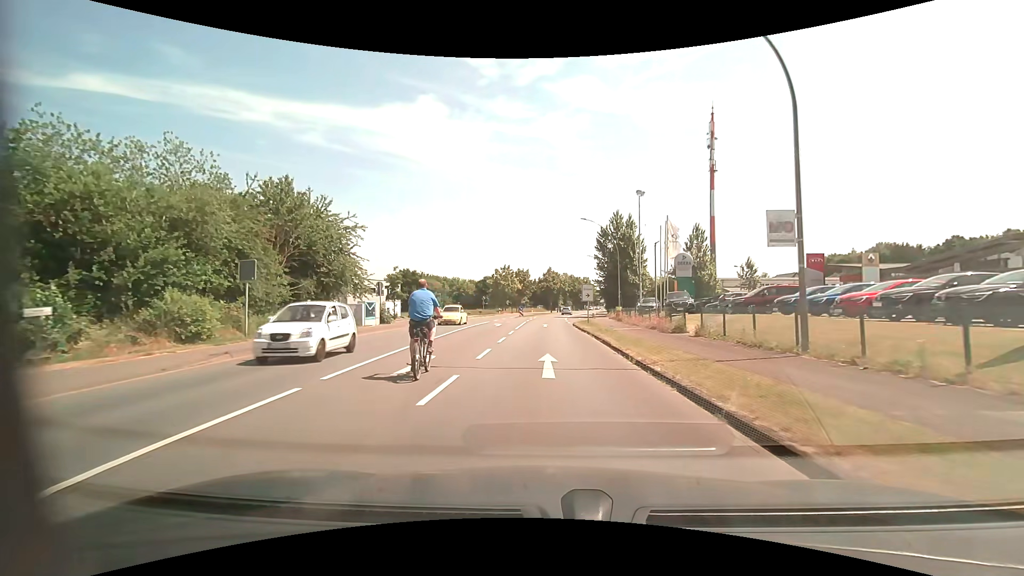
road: primary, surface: asphalt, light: Day
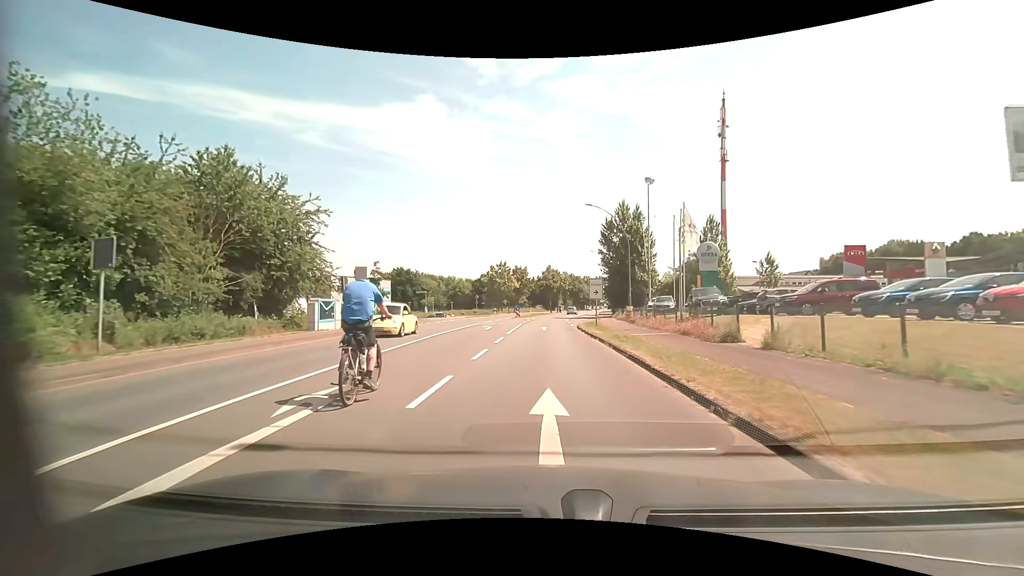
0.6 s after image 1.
(0.0, +6.6) m; 0°
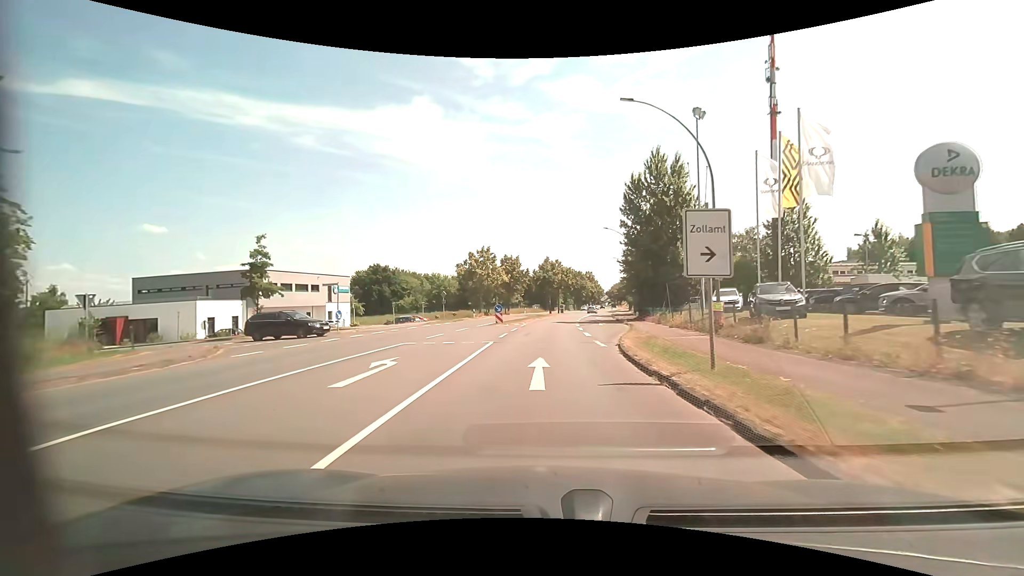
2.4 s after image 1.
(0.0, +21.3) m; 0°
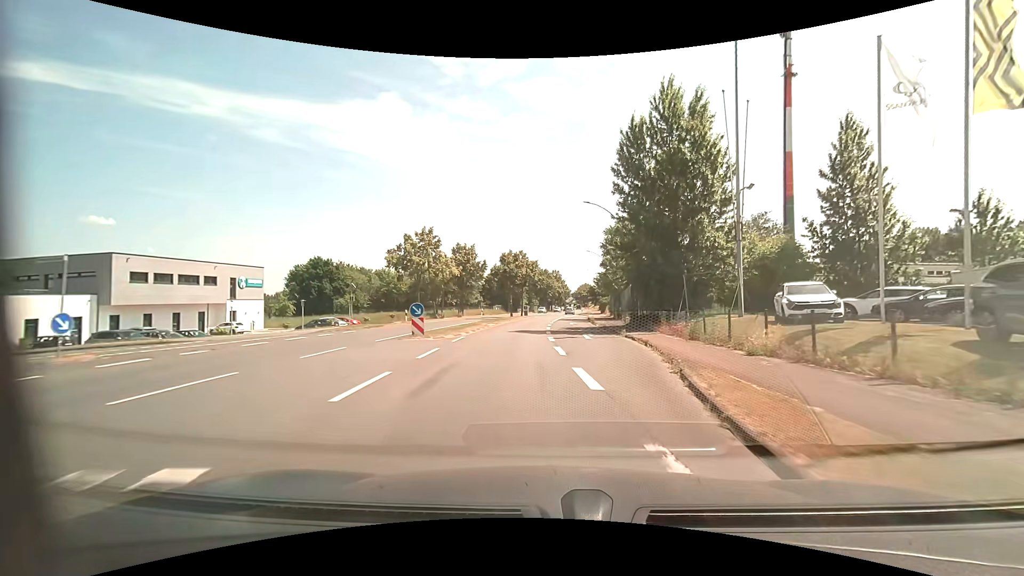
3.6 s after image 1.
(+0.4, +14.9) m; +4°
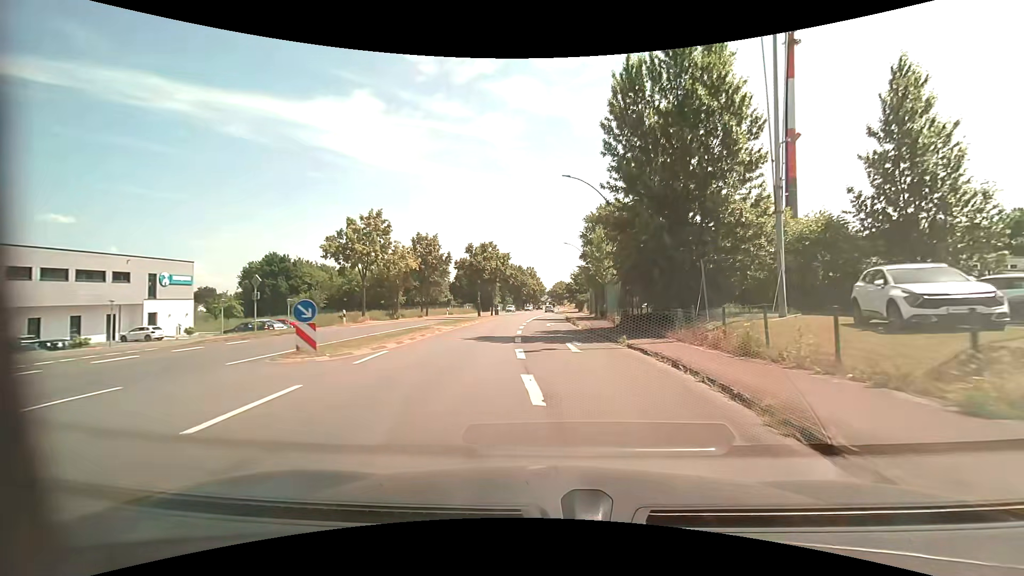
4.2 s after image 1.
(+0.2, +7.7) m; +3°
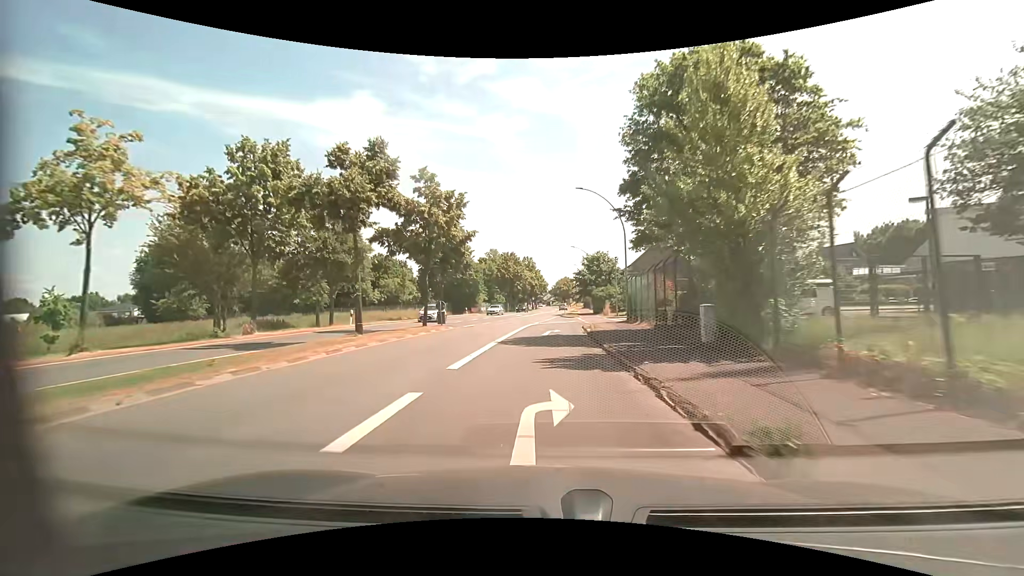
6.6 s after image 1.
(+0.4, +32.3) m; -1°
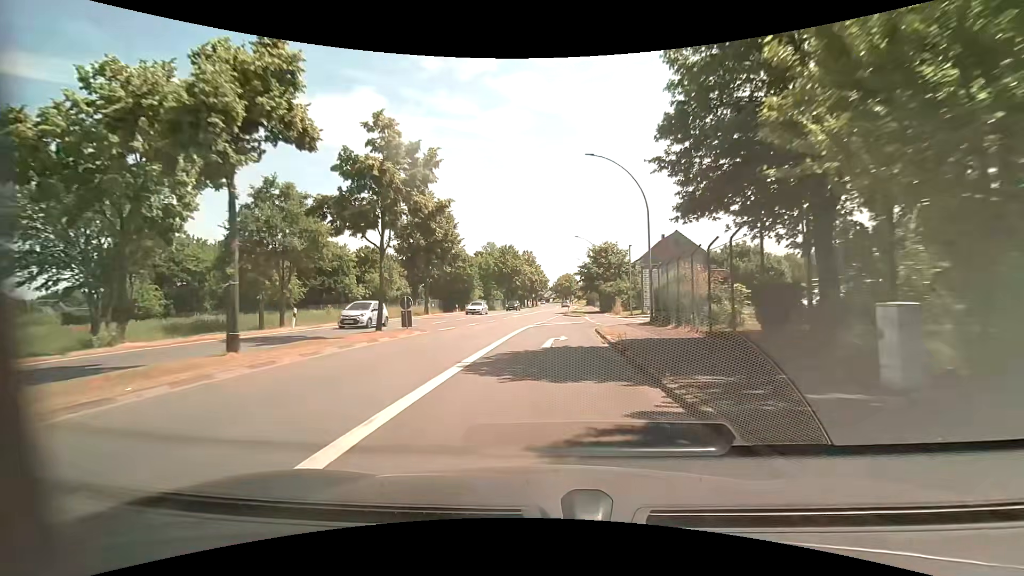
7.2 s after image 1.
(0.0, +7.7) m; 0°
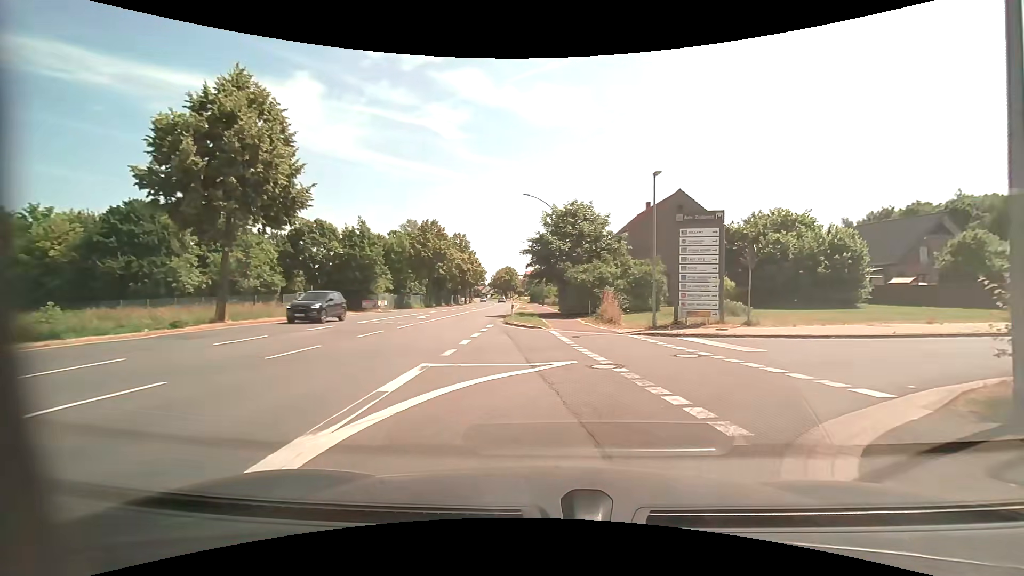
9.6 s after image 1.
(+0.4, +23.4) m; +6°
